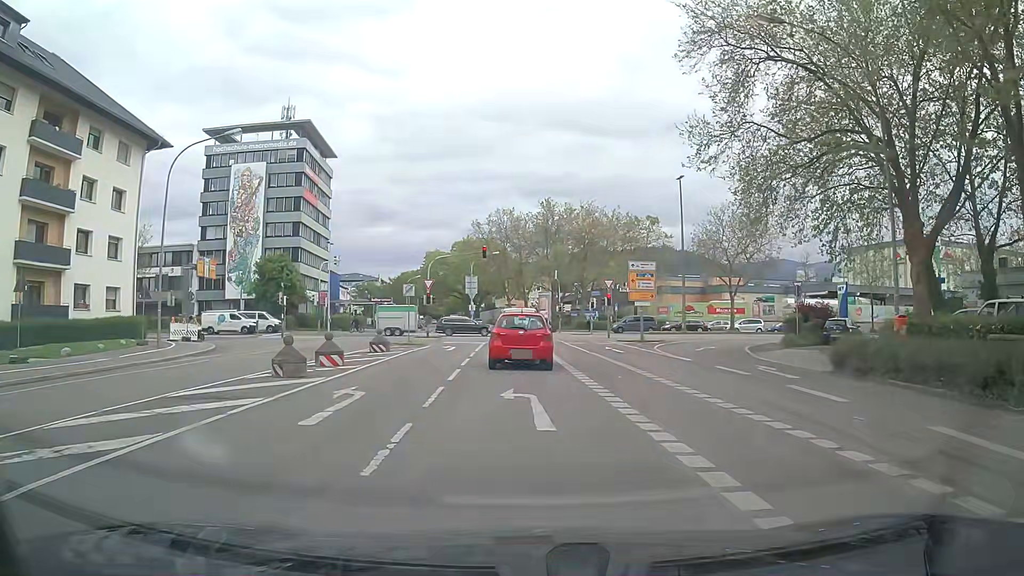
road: tertiary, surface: asphalt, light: Day
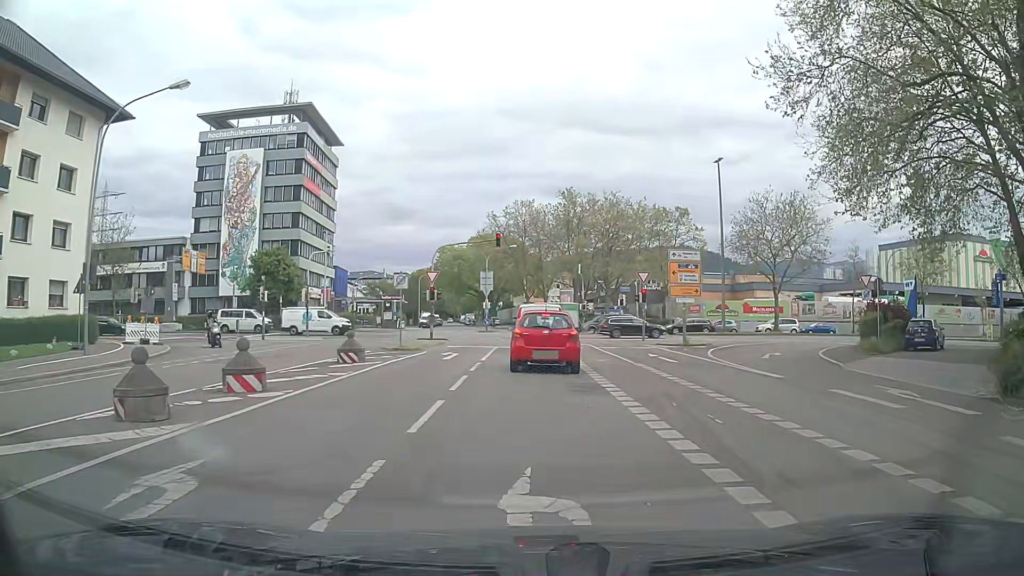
(-0.1, +6.8) m; 0°
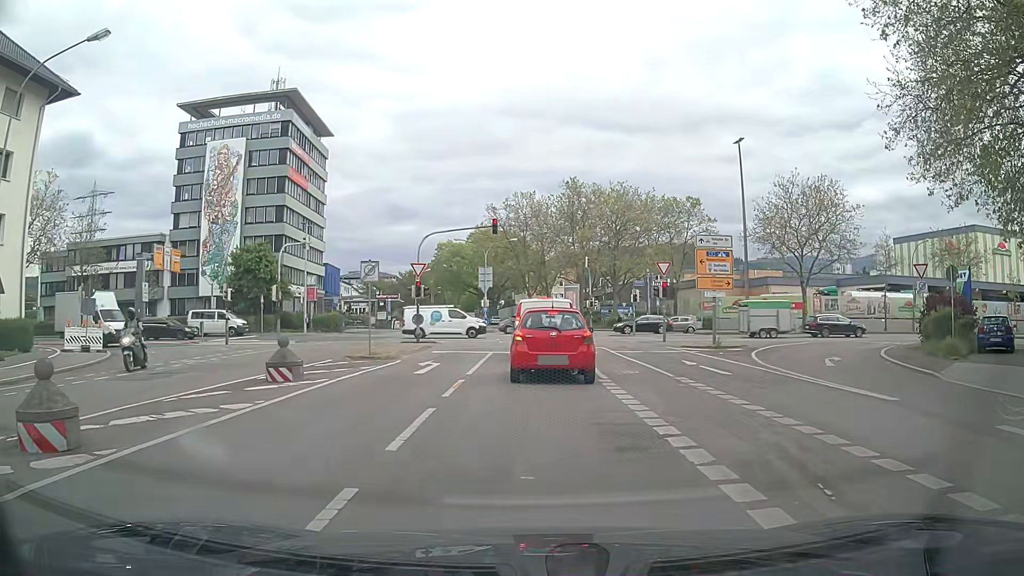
(0.0, +5.4) m; -1°
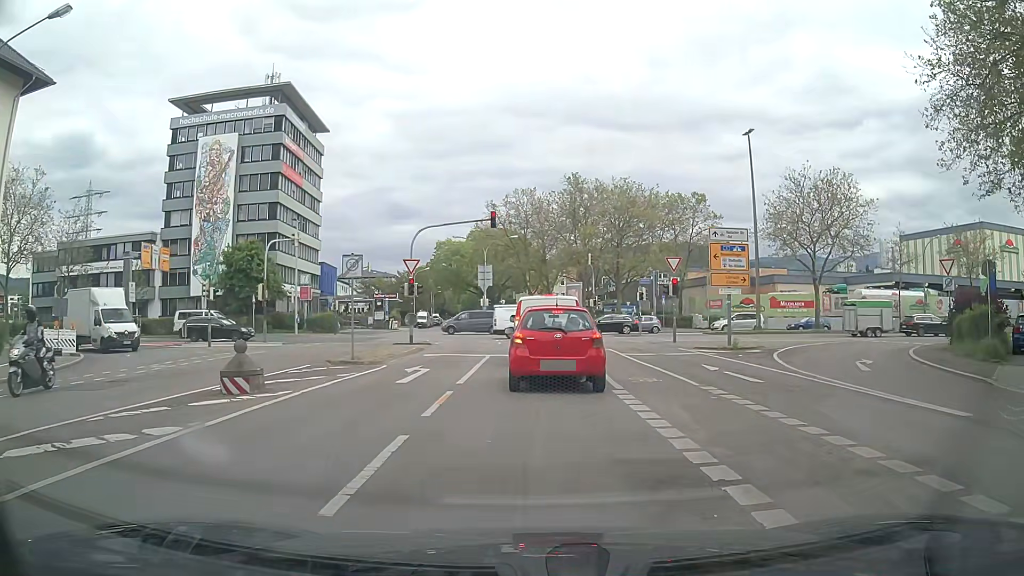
(0.0, +2.2) m; +1°
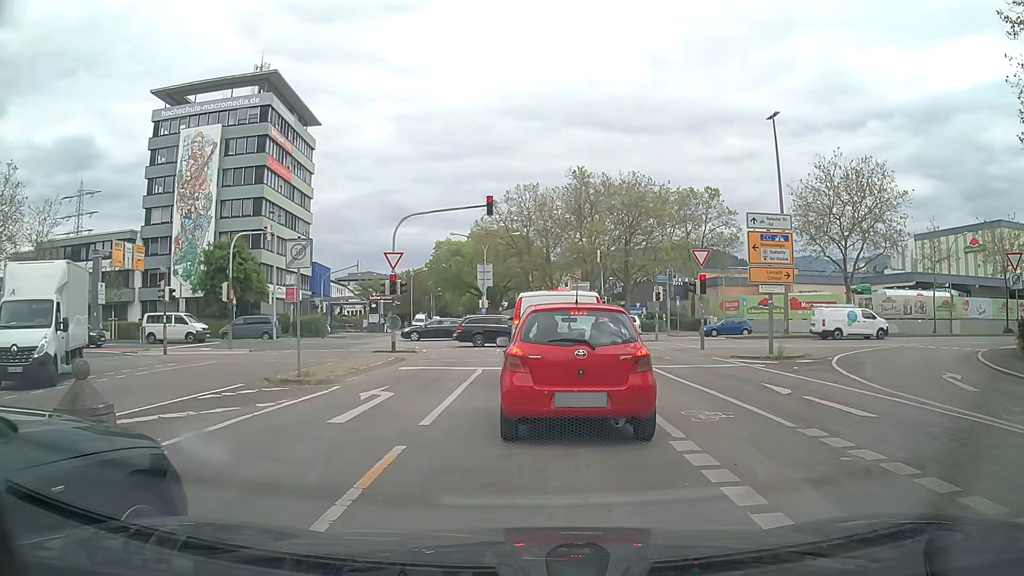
(-0.1, +4.7) m; -2°
